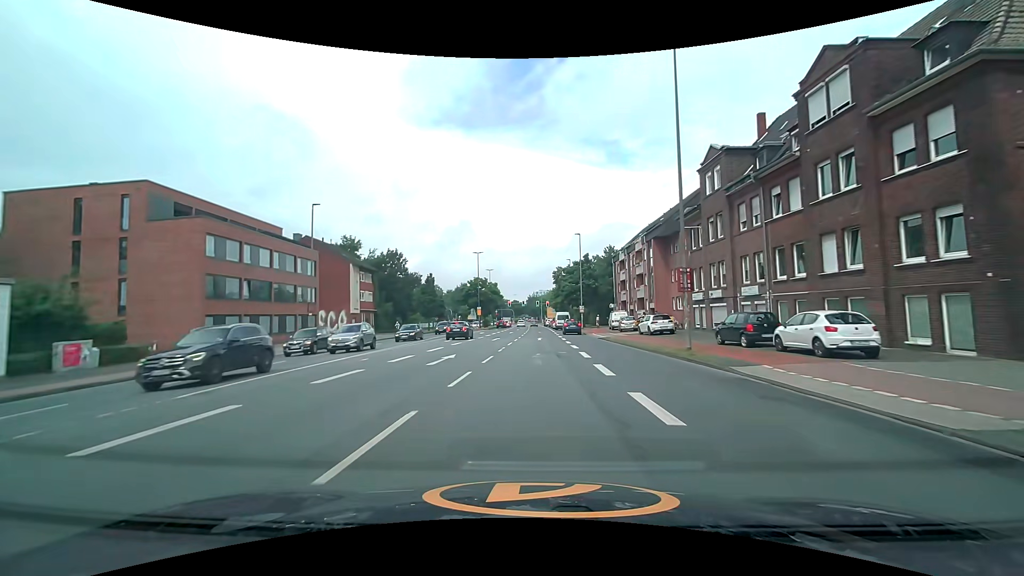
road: primary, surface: asphalt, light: Day
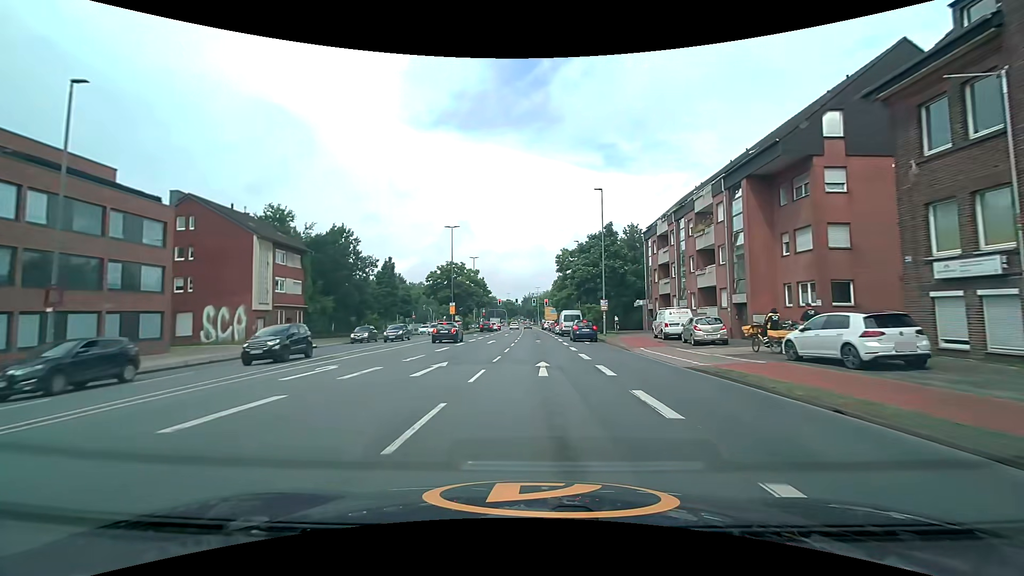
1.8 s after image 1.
(+0.1, +23.0) m; 0°
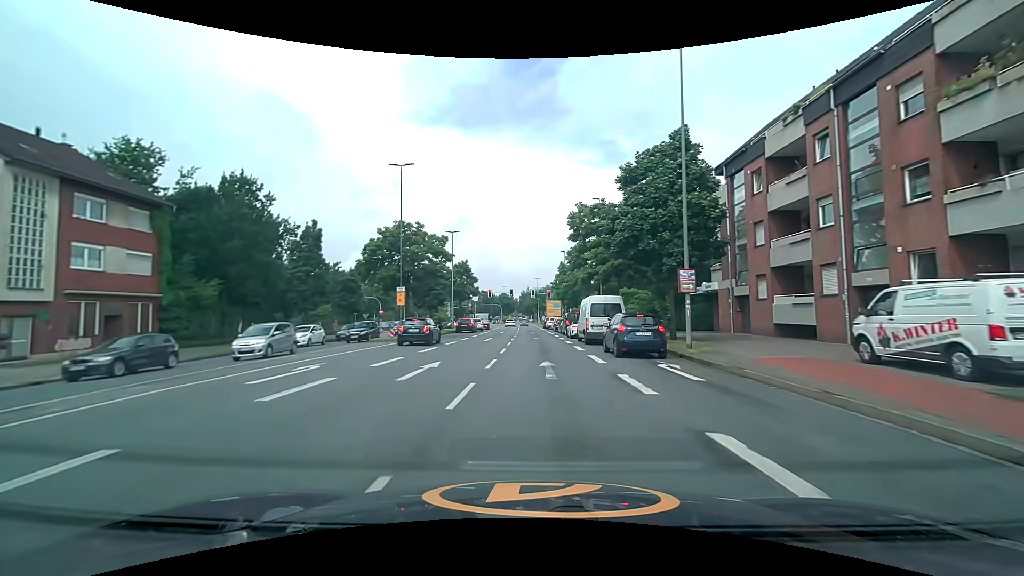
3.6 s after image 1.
(+0.2, +22.0) m; +1°
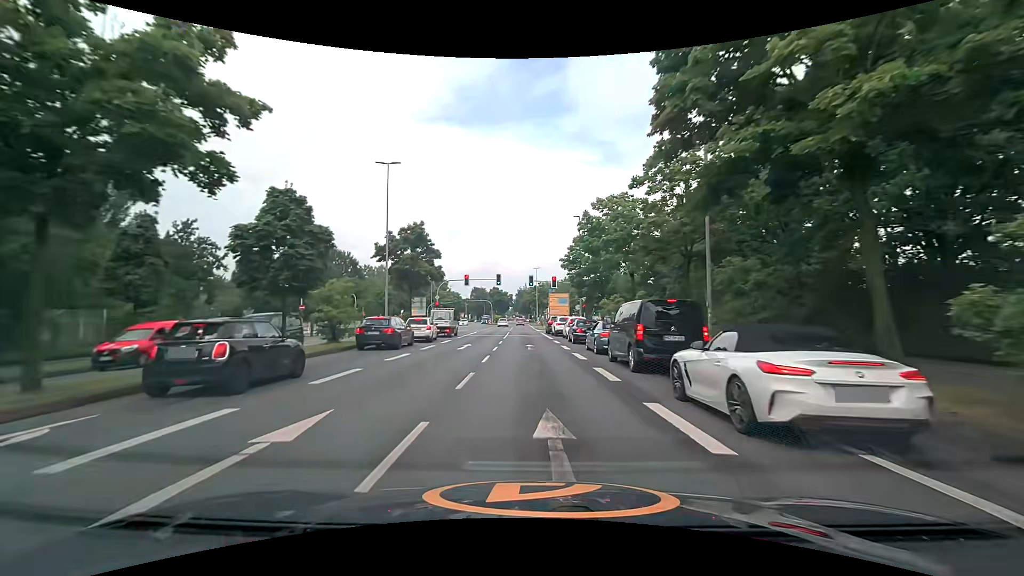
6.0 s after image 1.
(0.0, +27.9) m; 0°
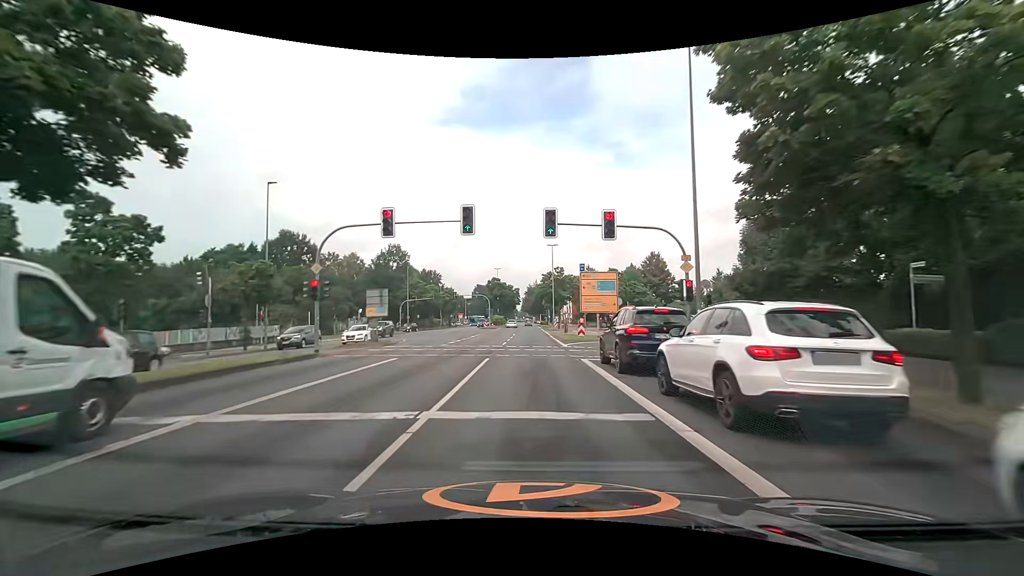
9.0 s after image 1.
(-0.2, +34.6) m; 0°
(0, +10) (0, +20) (0, +30) (0, +40) (-1, +50) (-1, +60) (-1, +70) (-1, +80) (-1, +90) (-1, +100) m
